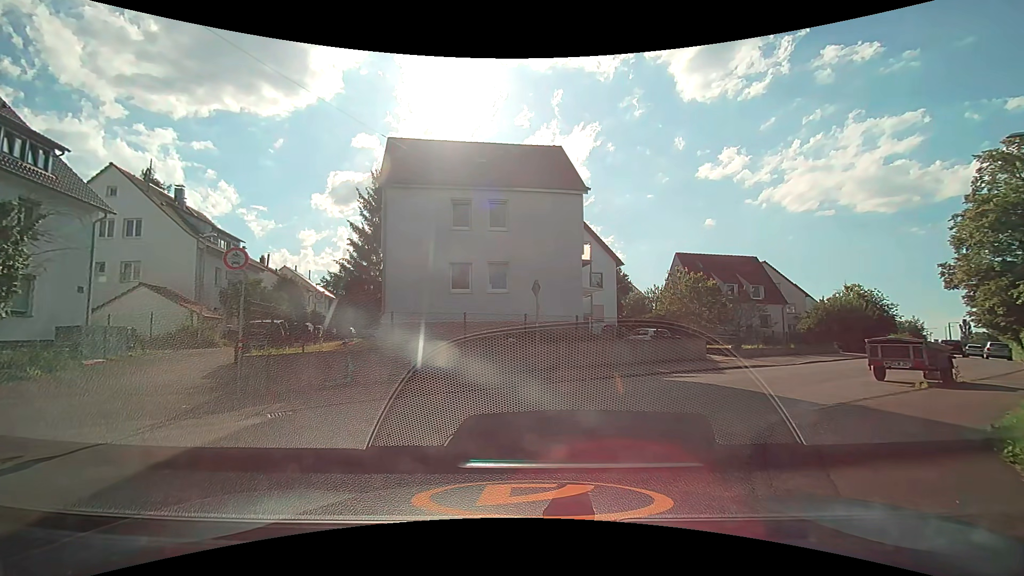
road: residential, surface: asphalt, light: Day
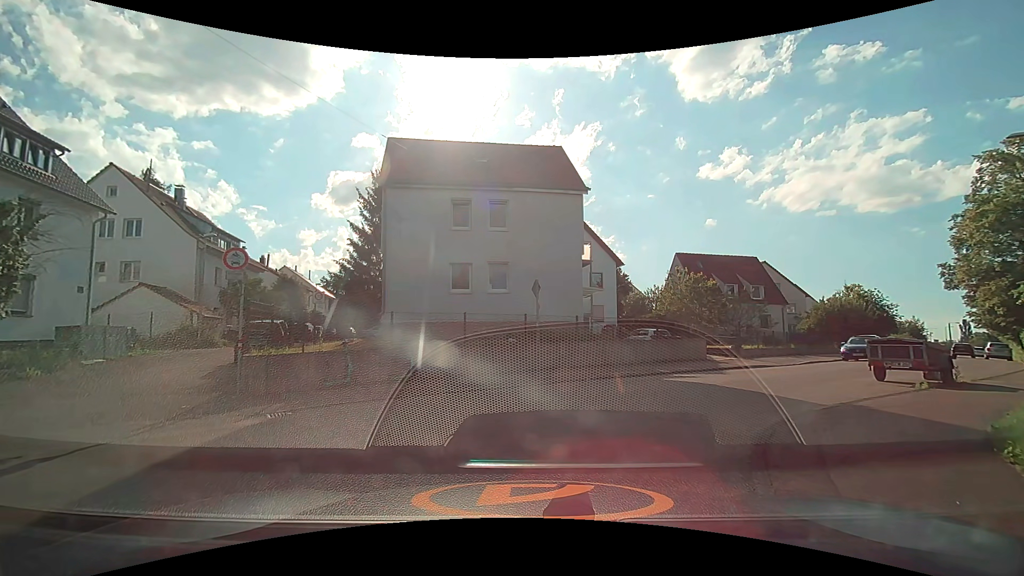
(0.0, +0.1) m; 0°
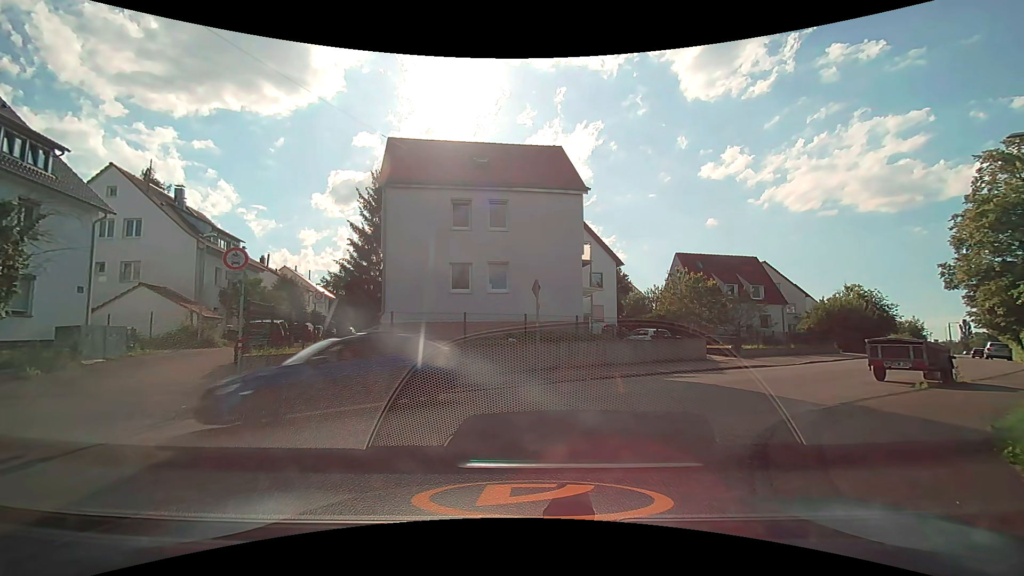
(0.0, 0.0) m; 0°
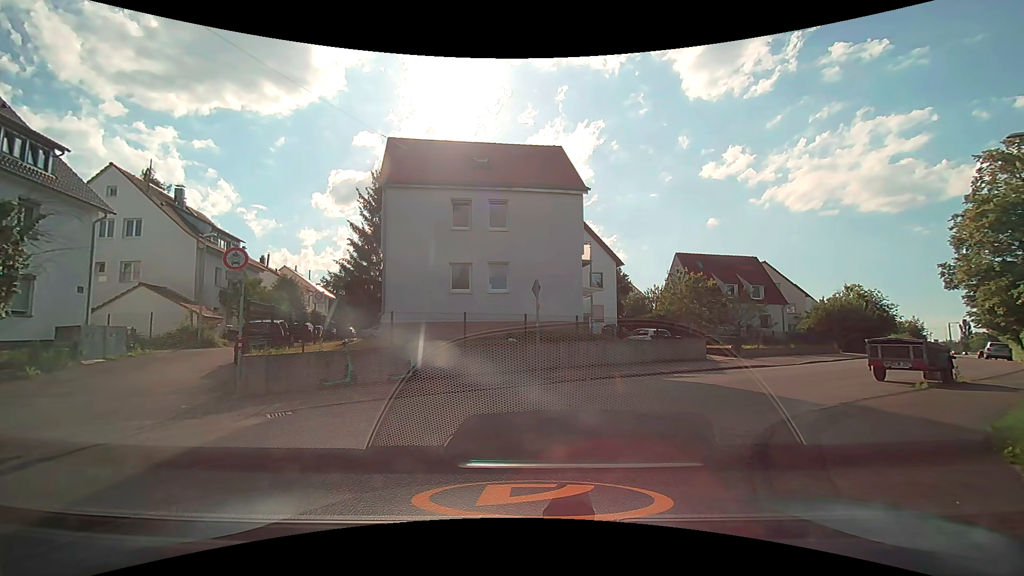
(0.0, 0.0) m; 0°
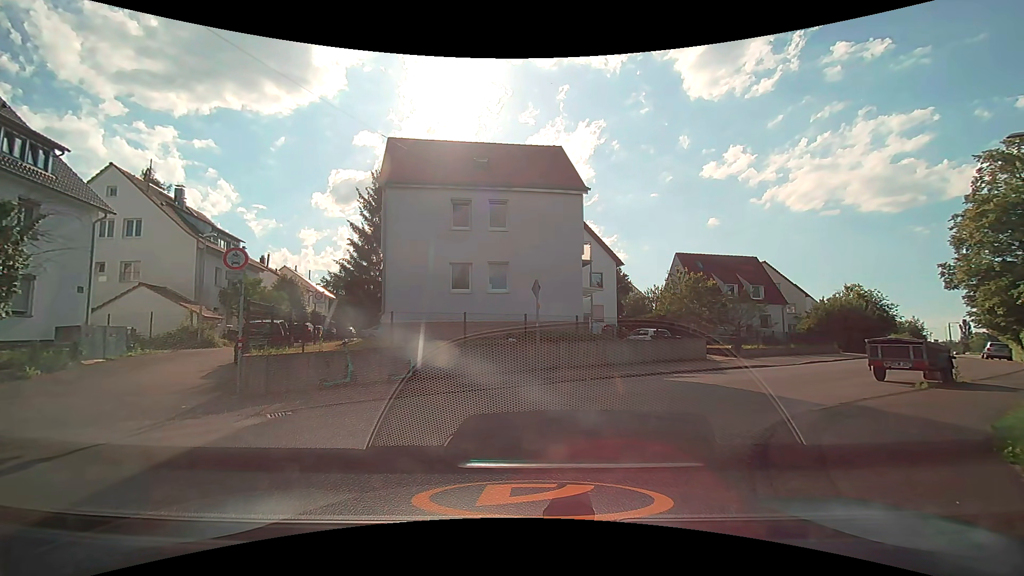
(0.0, 0.0) m; 0°
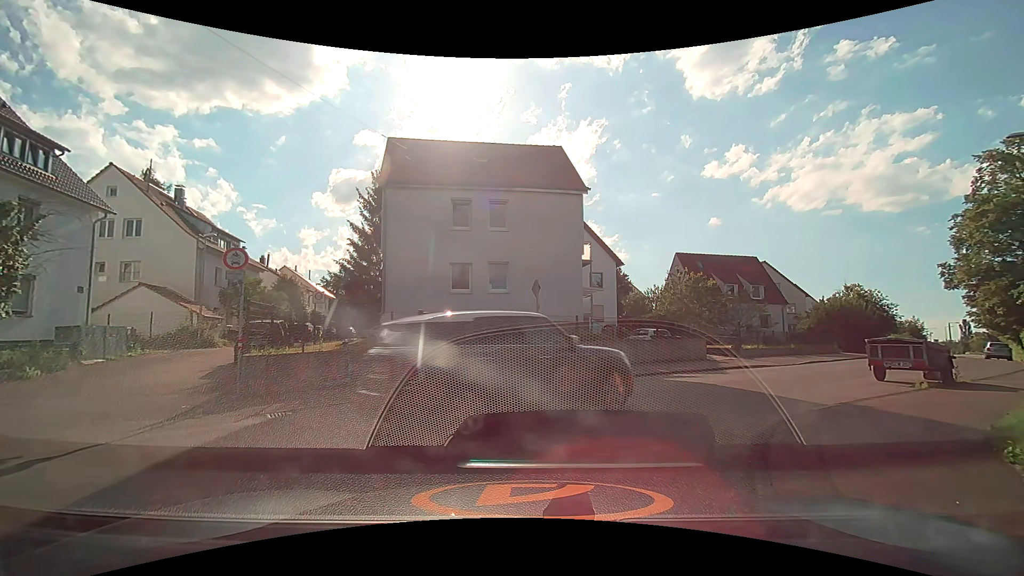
(0.0, 0.0) m; 0°
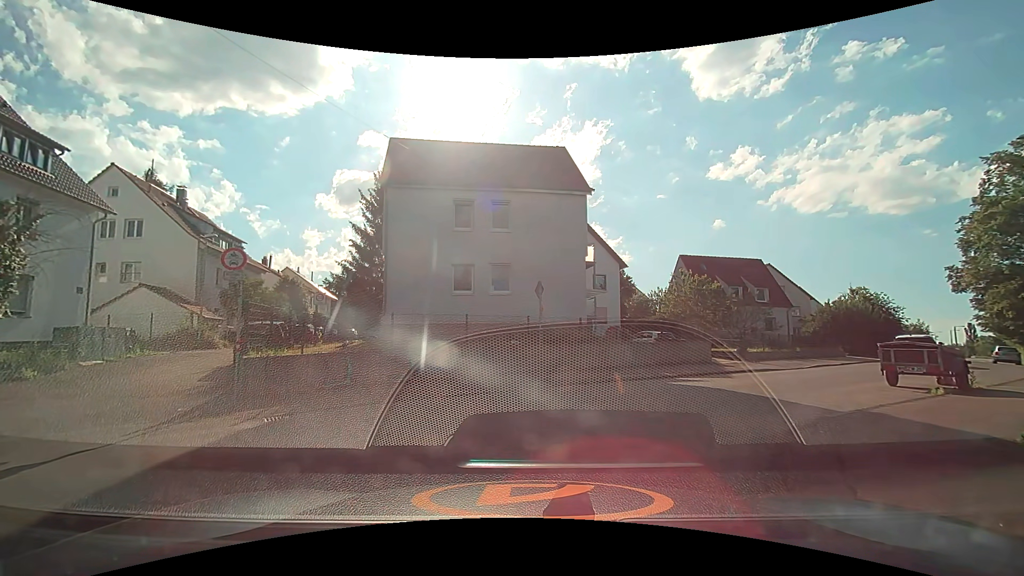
(0.0, +0.2) m; 0°
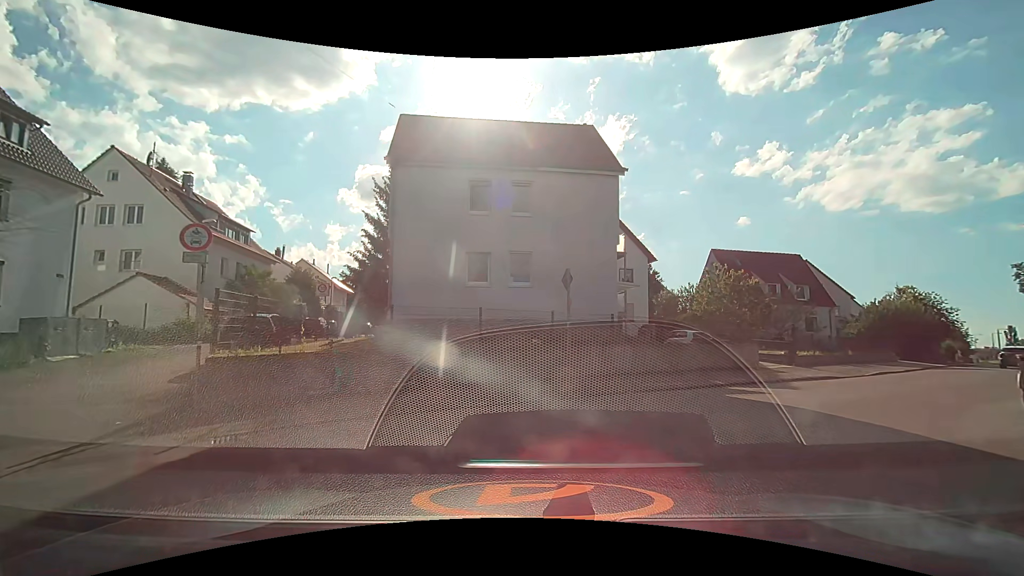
(-0.1, +2.6) m; -5°
(+3, +9) (+10, +16) (+18, +22) (+26, +29) (+33, +36) (+40, +43) (+47, +50) (+54, +56) (+62, +63) (+69, +70) m
